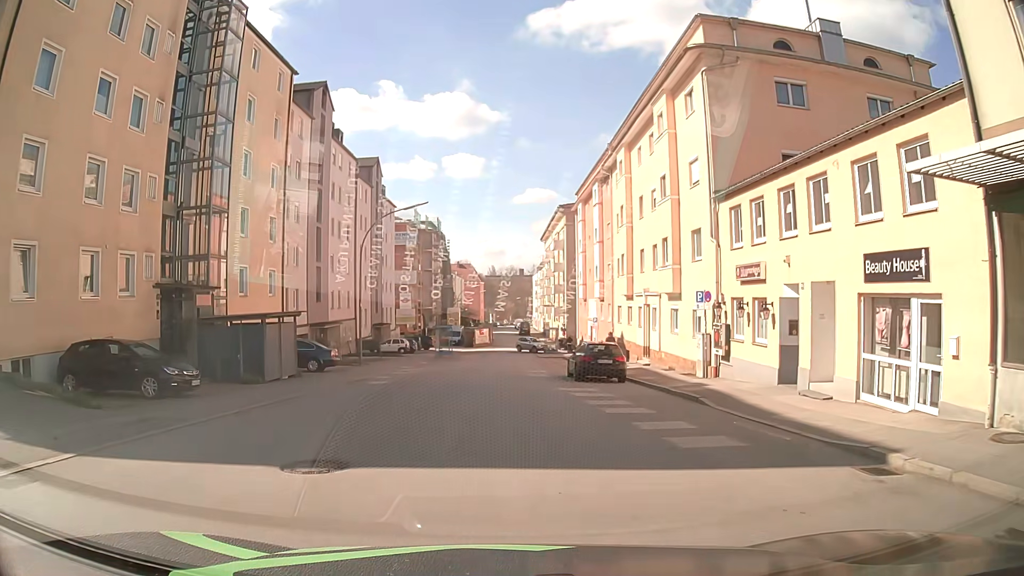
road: tertiary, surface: asphalt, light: Day
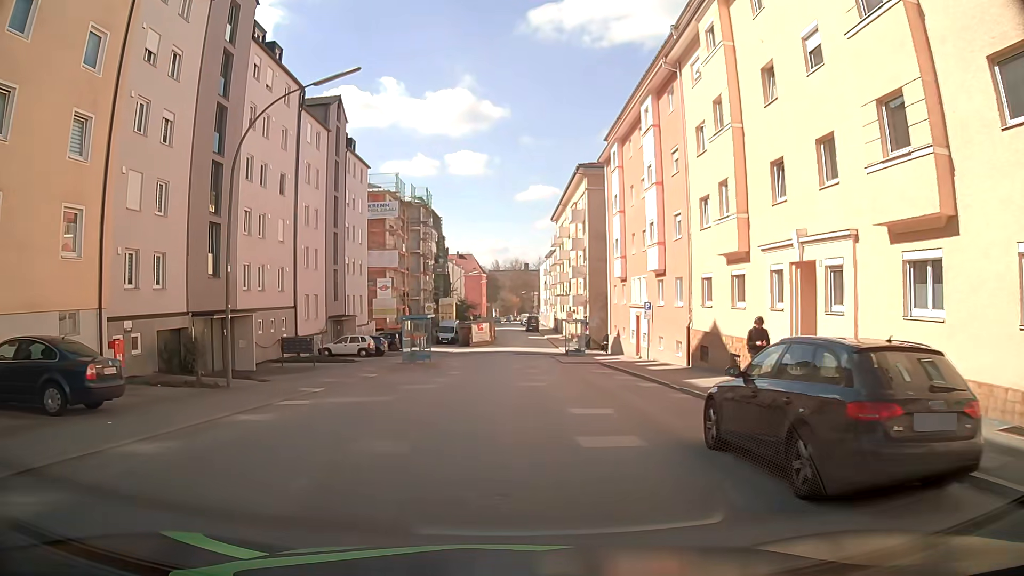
(-0.2, +18.4) m; -1°
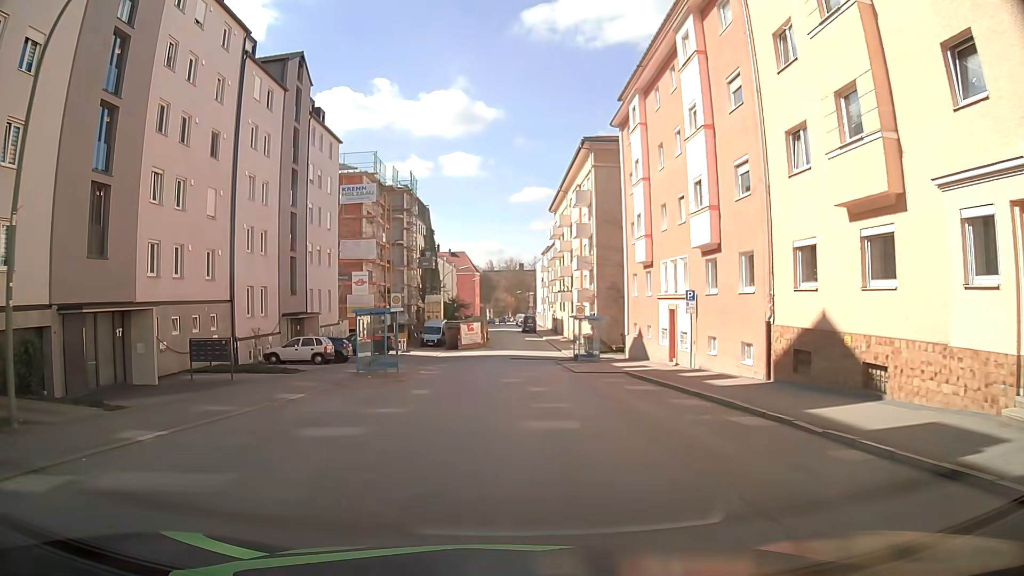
(0.0, +9.2) m; +1°
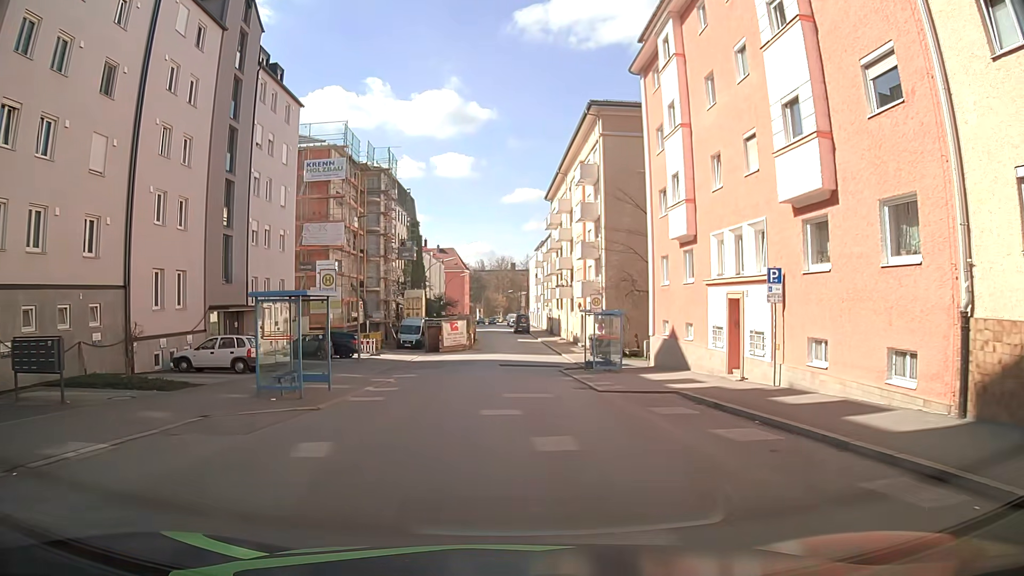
(-0.1, +9.3) m; 0°
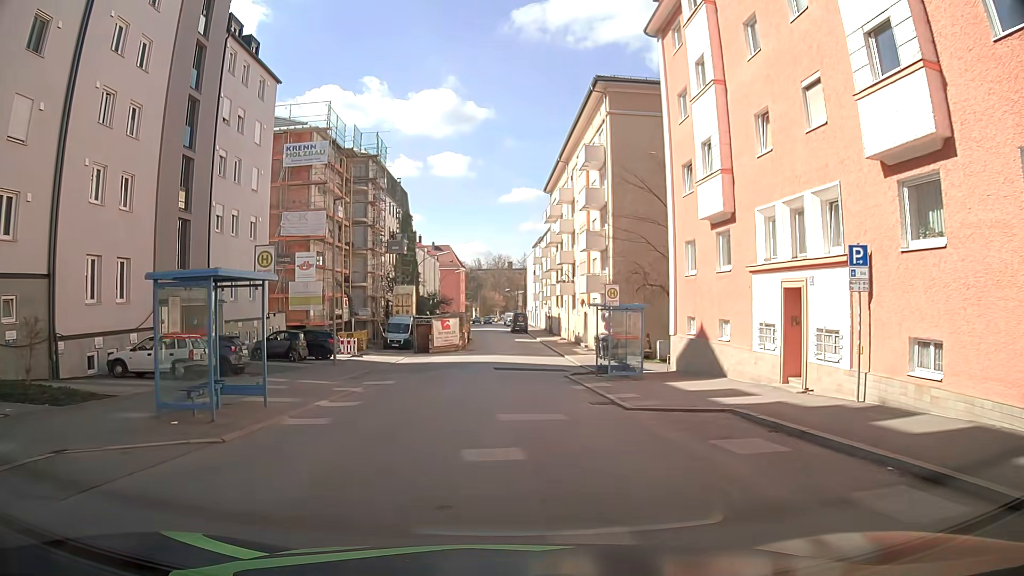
(0.0, +4.6) m; 0°
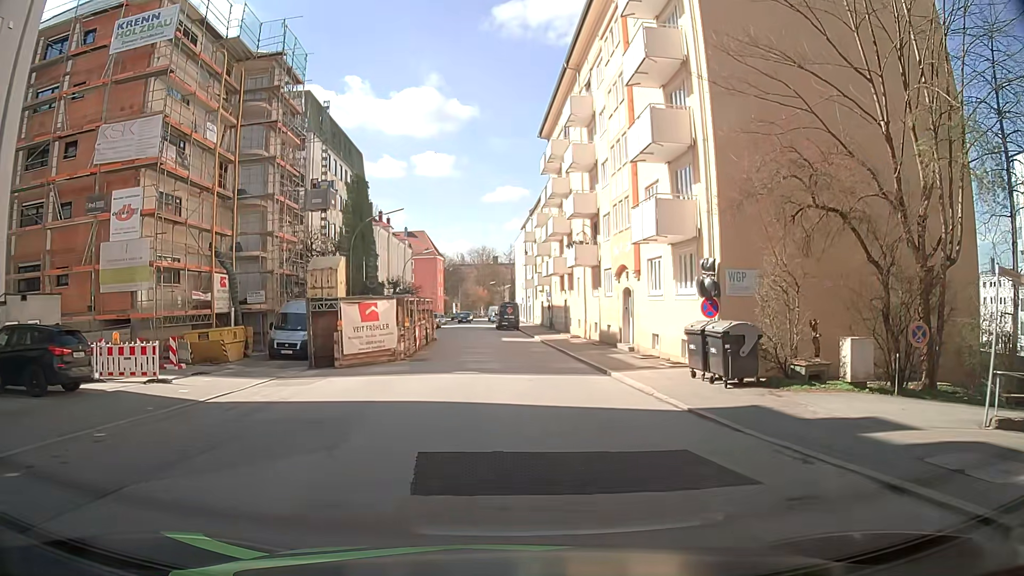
(+0.1, +23.0) m; +2°
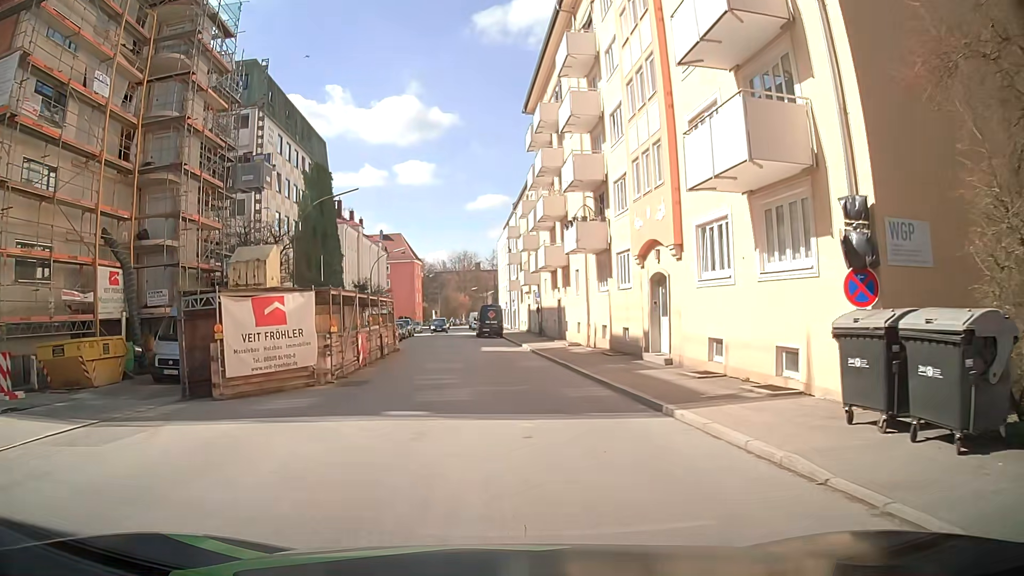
(+0.1, +9.1) m; +2°
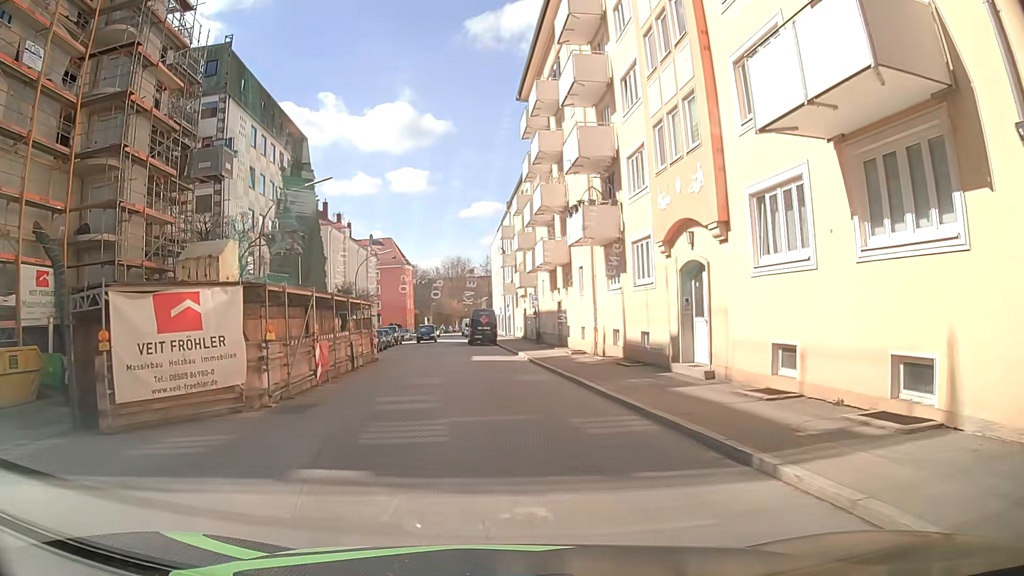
(0.0, +4.5) m; -2°
(0, +10) (0, +20) (0, +30) (-1, +40) (-2, +50) (-3, +60) (-3, +70) (-4, +80) (-5, +90) (-5, +100) m
